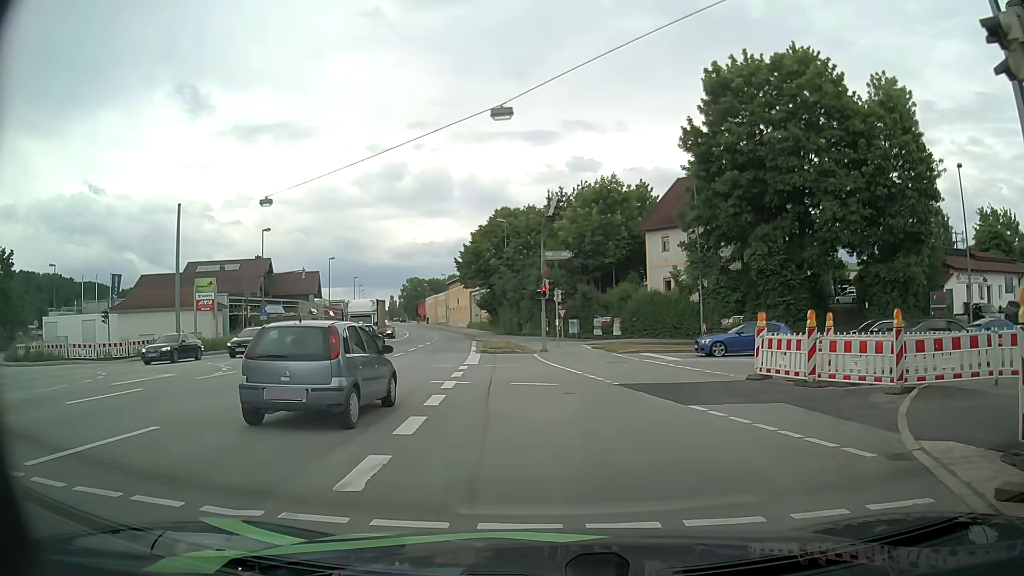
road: primary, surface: asphalt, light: Day
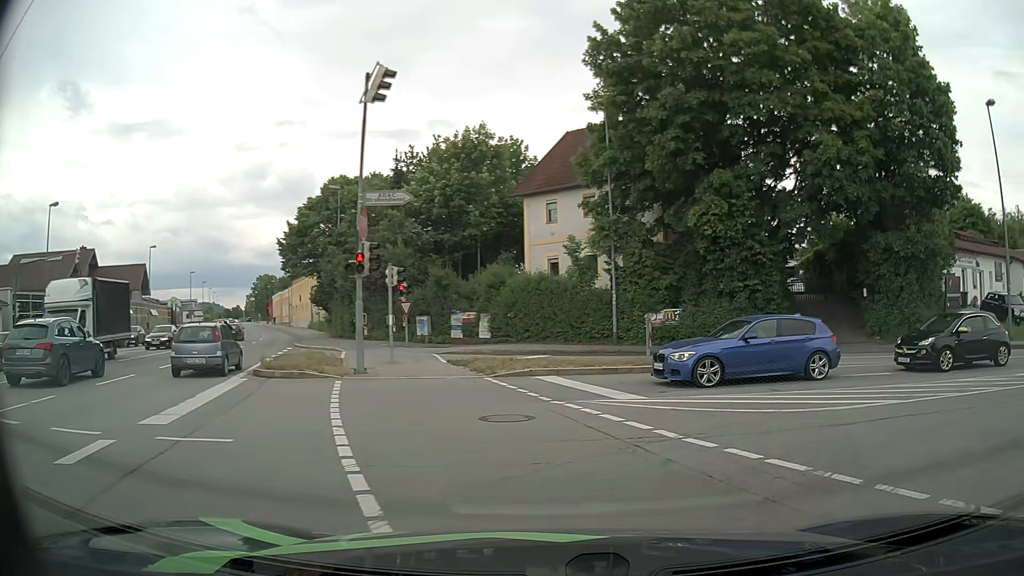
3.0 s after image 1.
(+0.5, +14.4) m; +11°
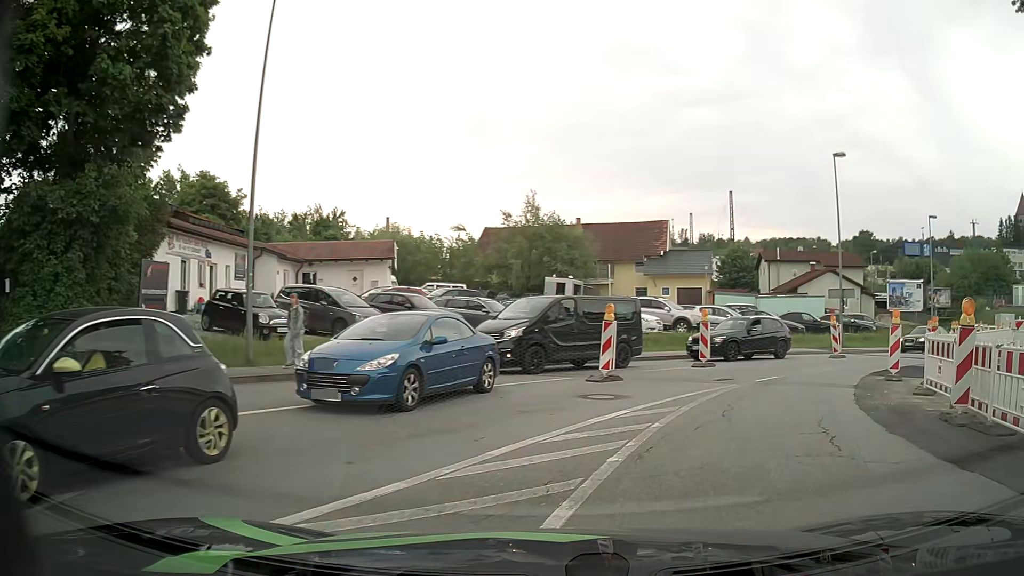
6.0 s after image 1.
(+6.3, +10.1) m; +65°
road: tertiary
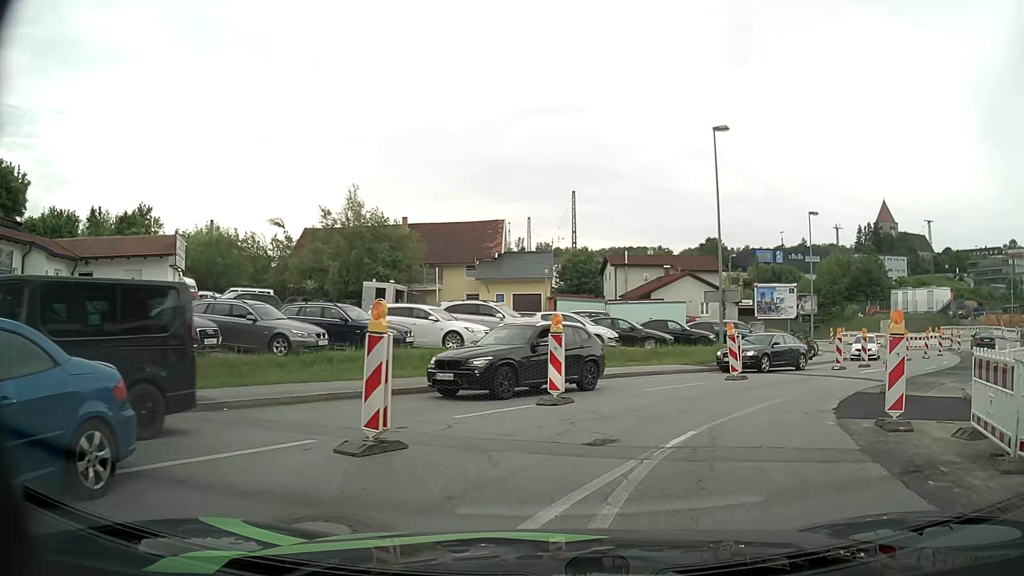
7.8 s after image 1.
(+0.9, +7.0) m; +14°
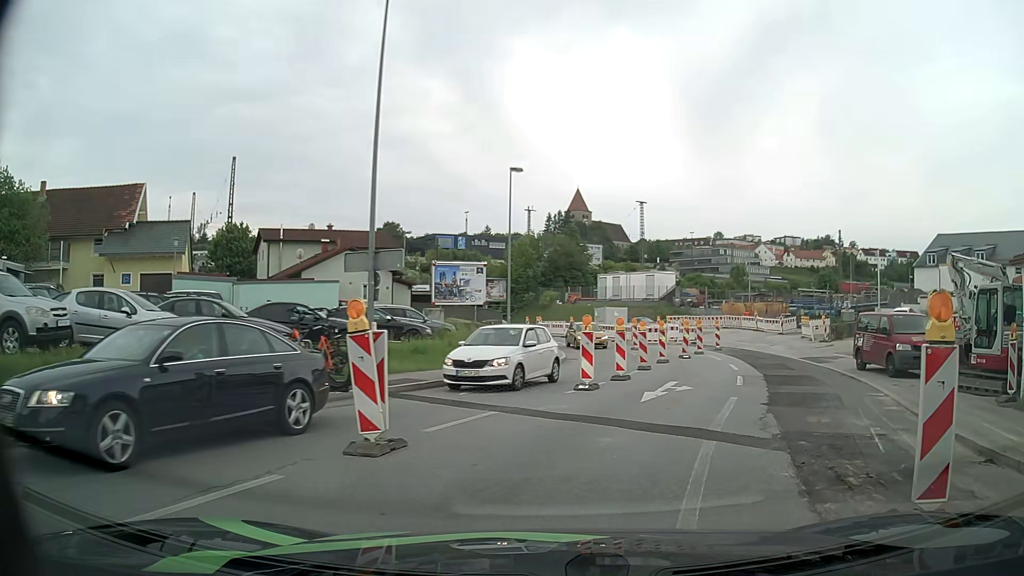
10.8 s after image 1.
(+2.8, +11.9) m; +27°
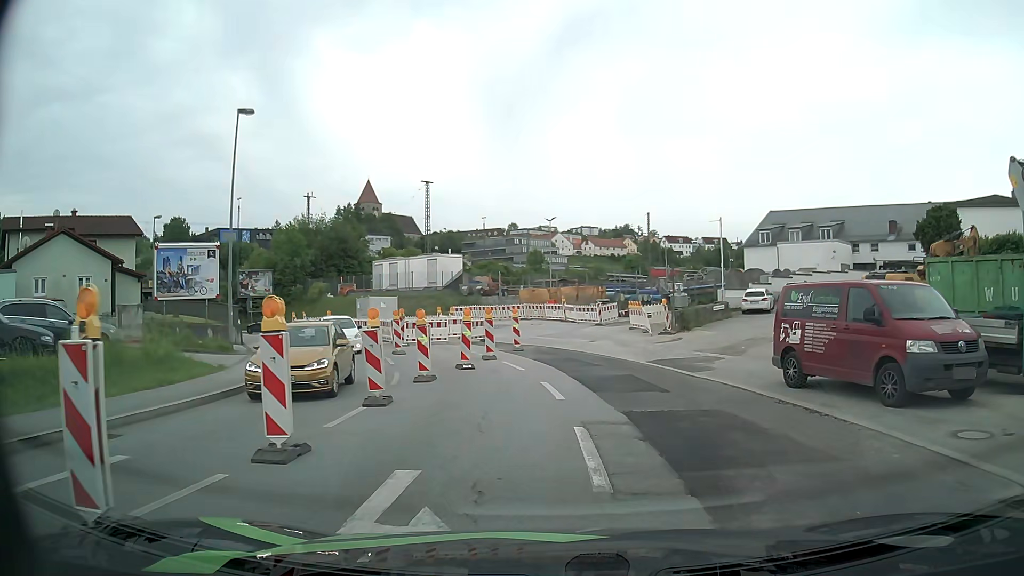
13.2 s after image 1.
(+2.0, +10.9) m; +16°
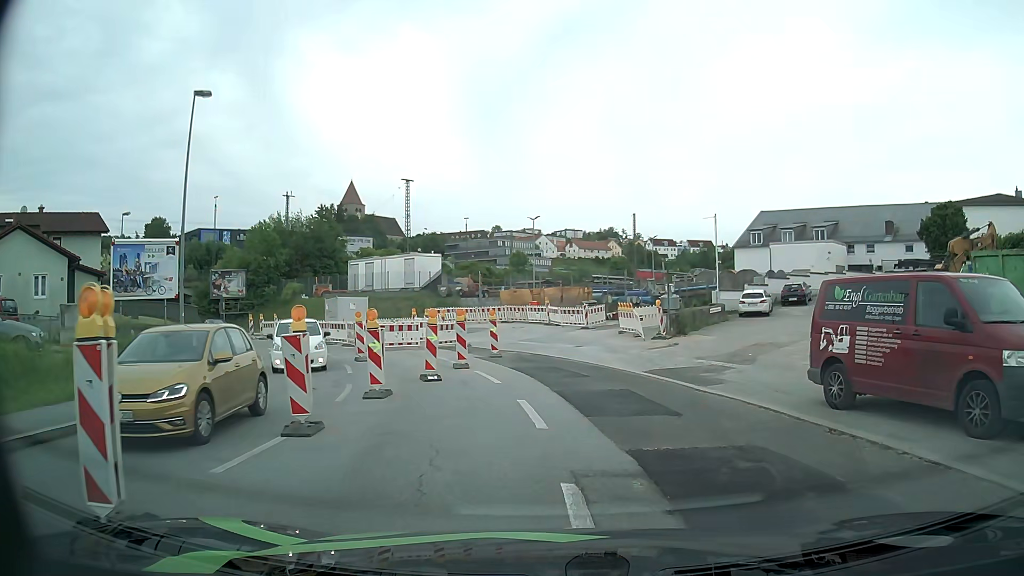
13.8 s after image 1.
(0.0, +2.8) m; +2°
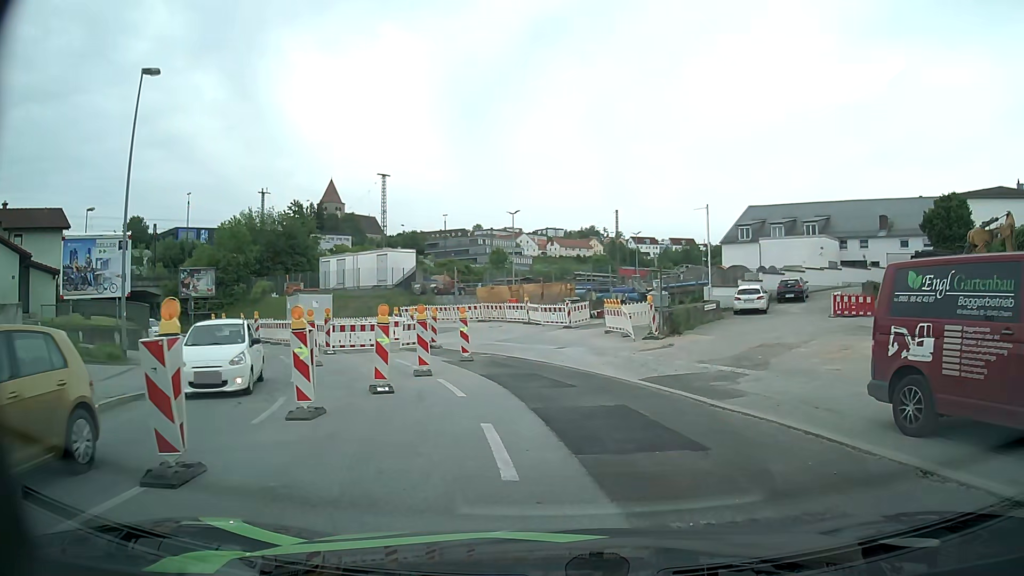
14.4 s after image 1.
(0.0, +2.9) m; +2°
